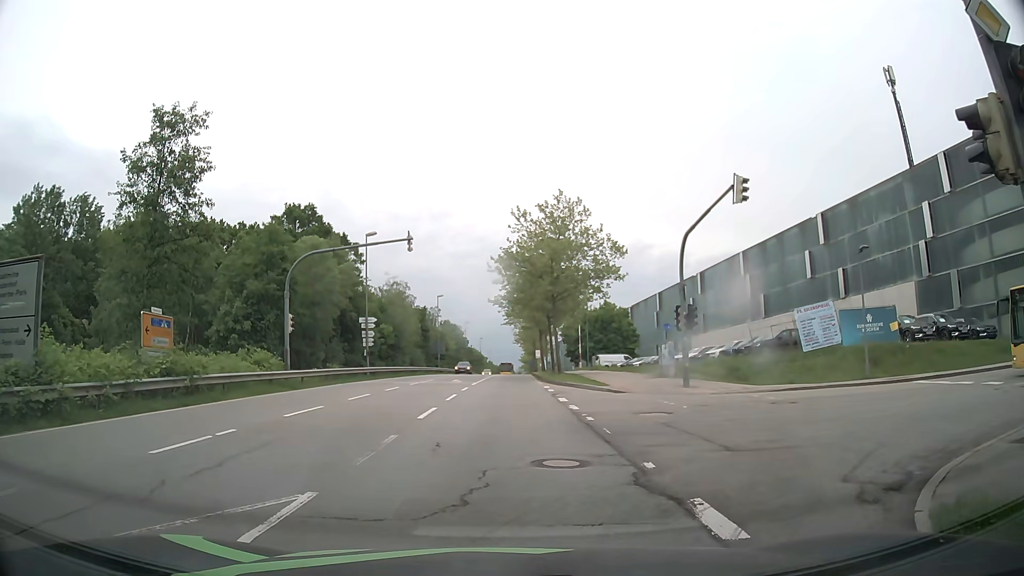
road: secondary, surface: asphalt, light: Day
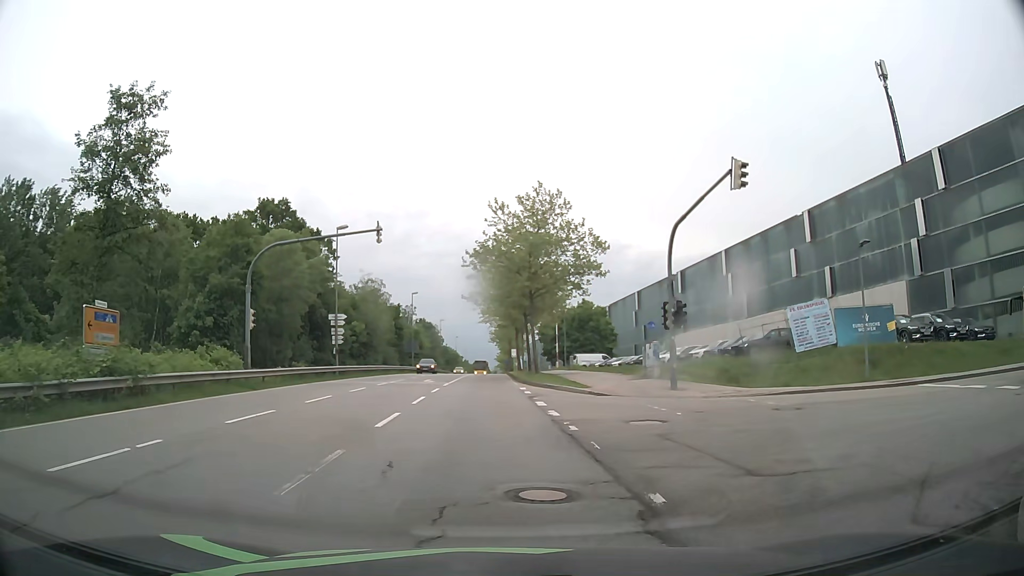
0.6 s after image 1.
(0.0, +2.0) m; +1°
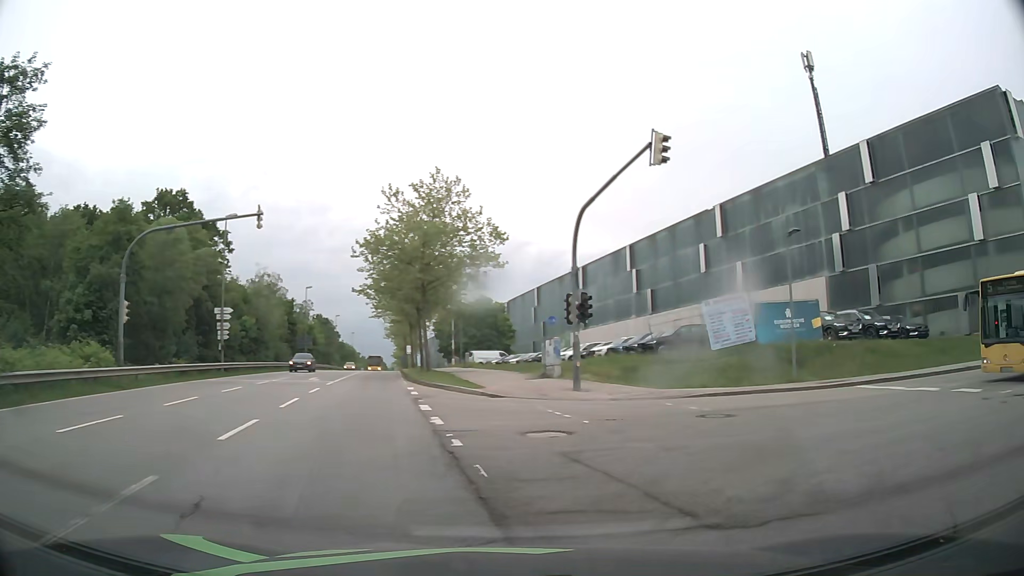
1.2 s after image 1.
(+0.2, +2.5) m; +10°
